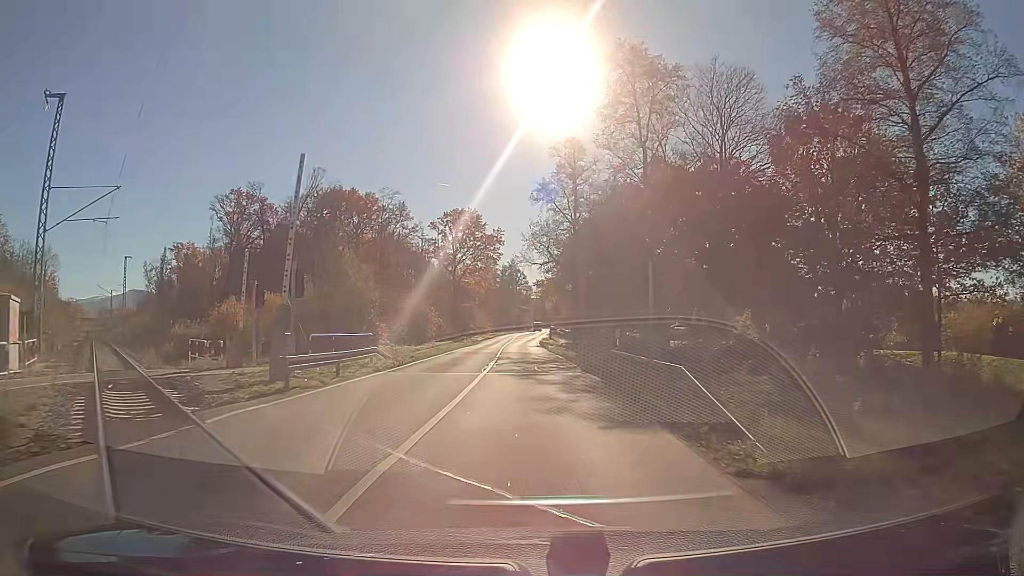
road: secondary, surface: asphalt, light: Day
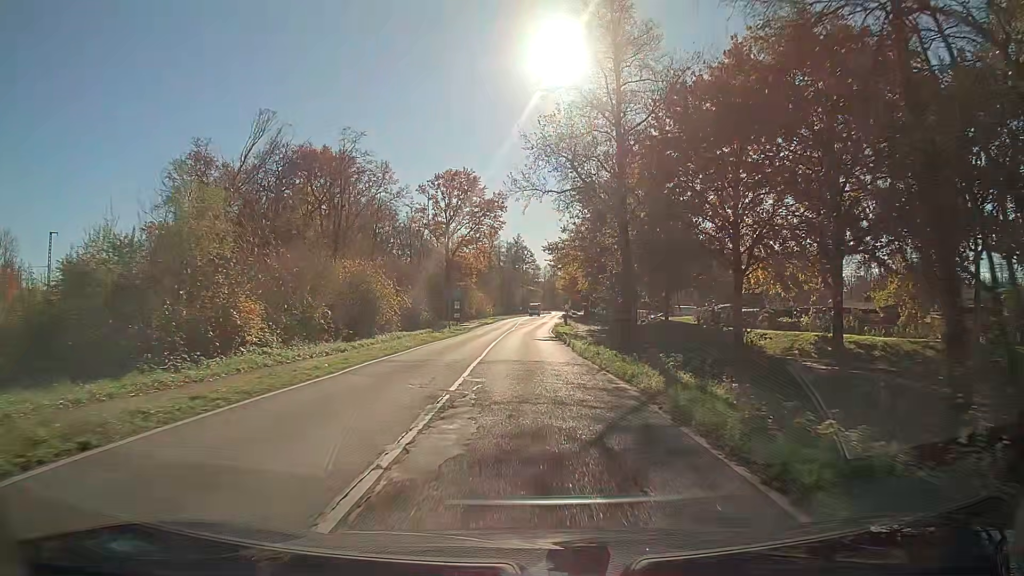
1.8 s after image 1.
(-0.2, +21.6) m; -1°
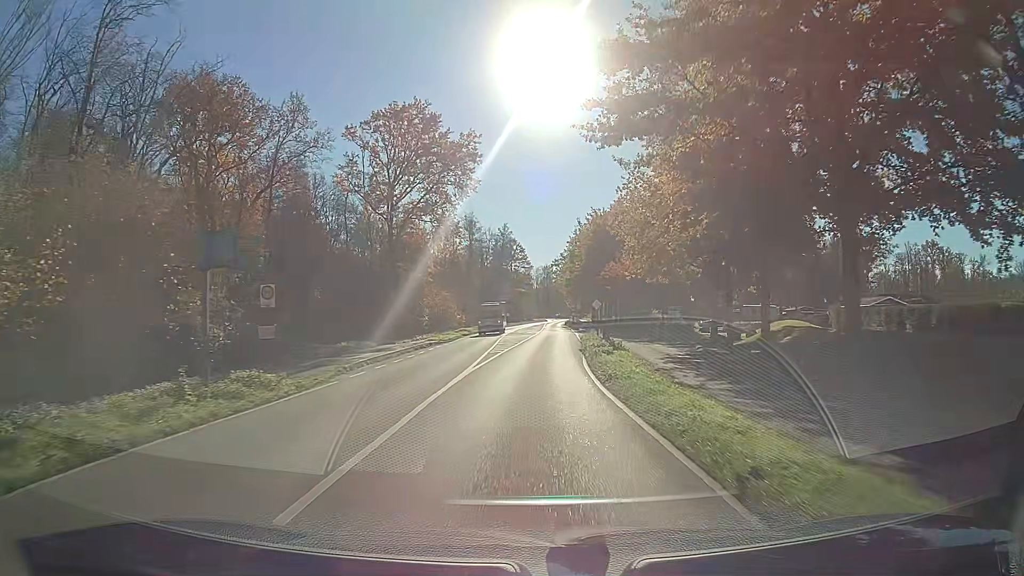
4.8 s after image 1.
(+0.1, +40.0) m; +1°
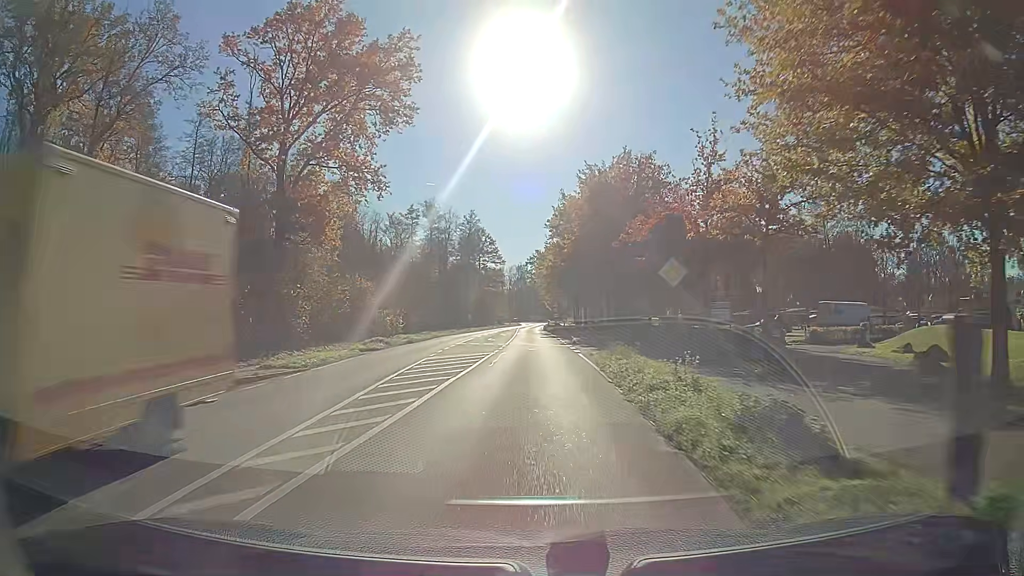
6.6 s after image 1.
(+0.5, +25.9) m; +2°
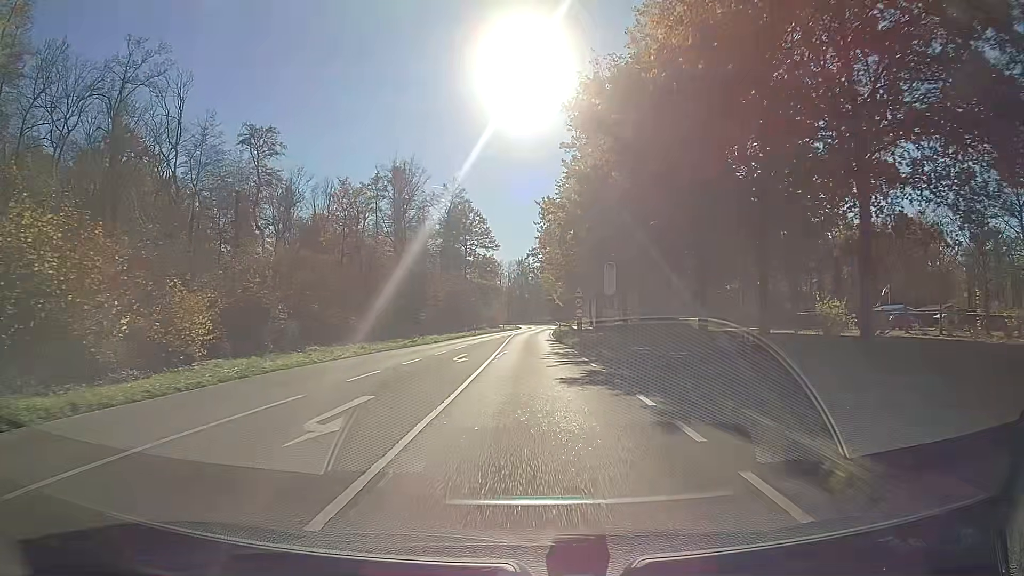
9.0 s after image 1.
(0.0, +35.8) m; 0°
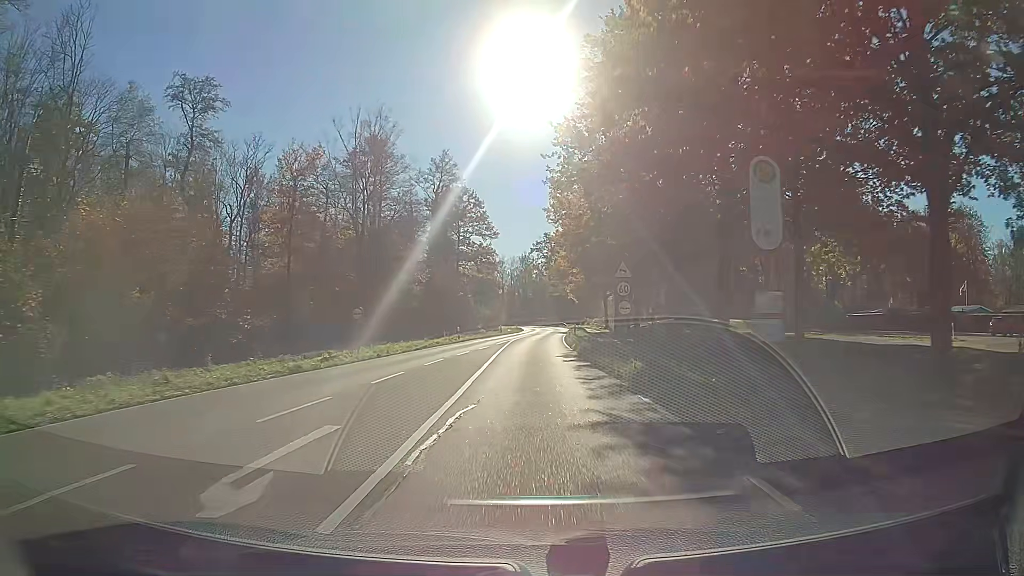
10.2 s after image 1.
(0.0, +17.9) m; 0°
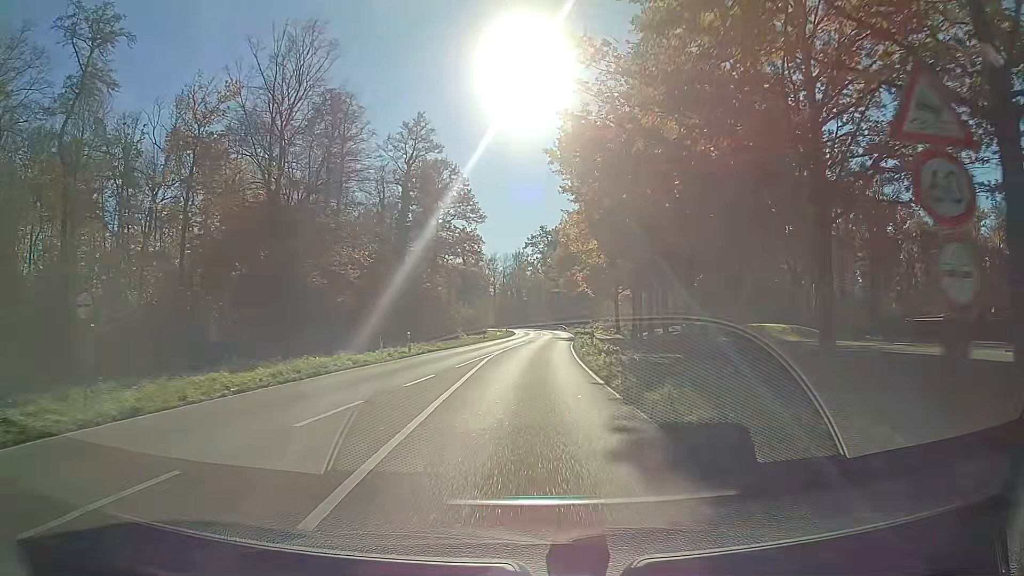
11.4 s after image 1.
(0.0, +17.8) m; +1°
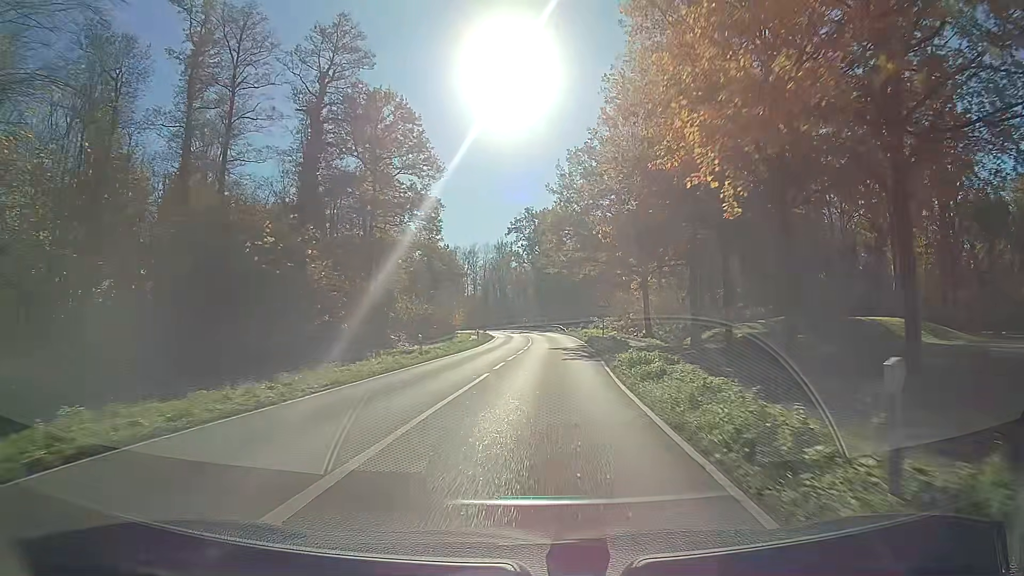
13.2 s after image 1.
(+0.4, +26.5) m; +1°
